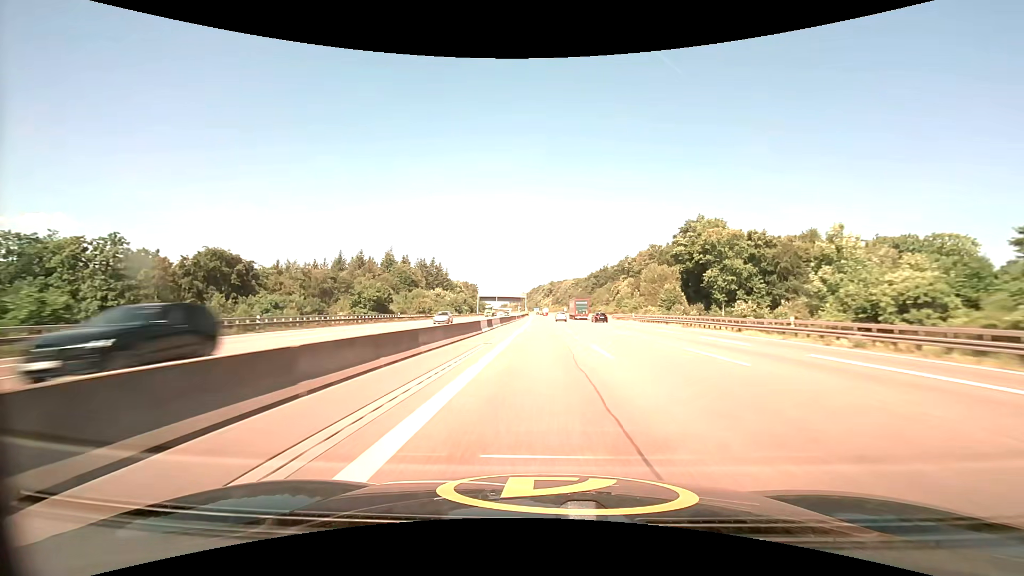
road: motorway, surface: asphalt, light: Day
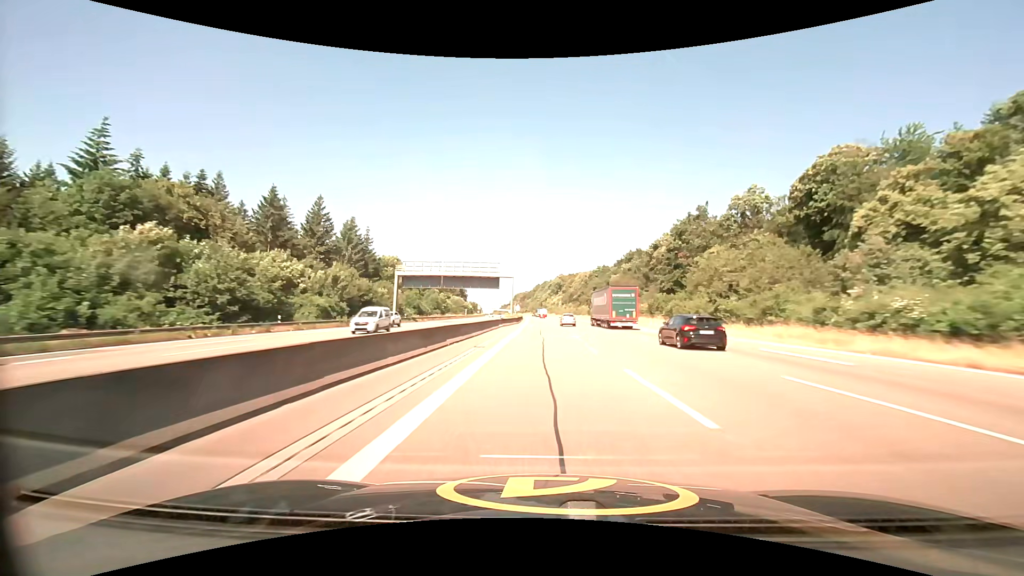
(-0.2, +115.5) m; 0°
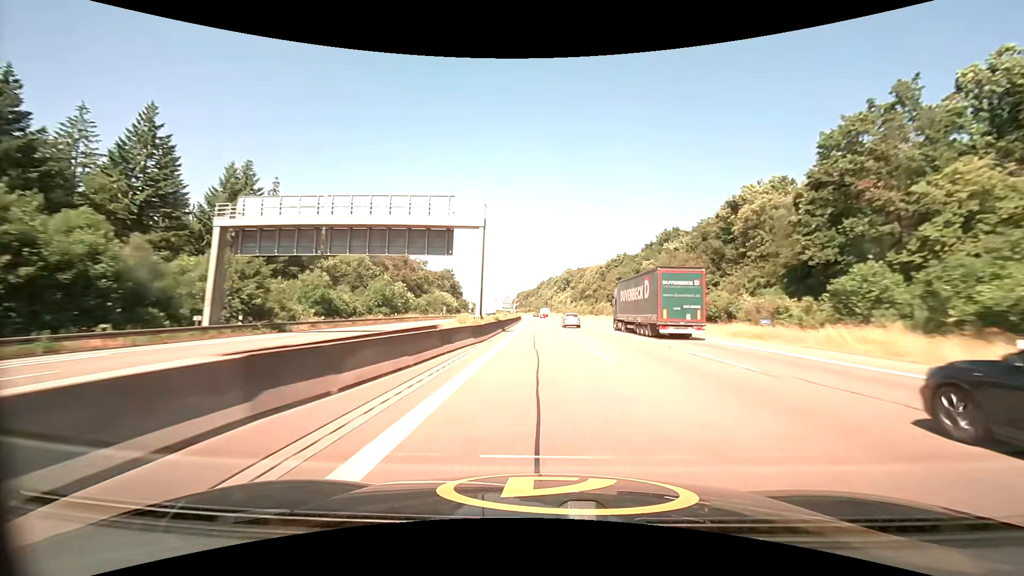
(-0.3, +45.9) m; -1°
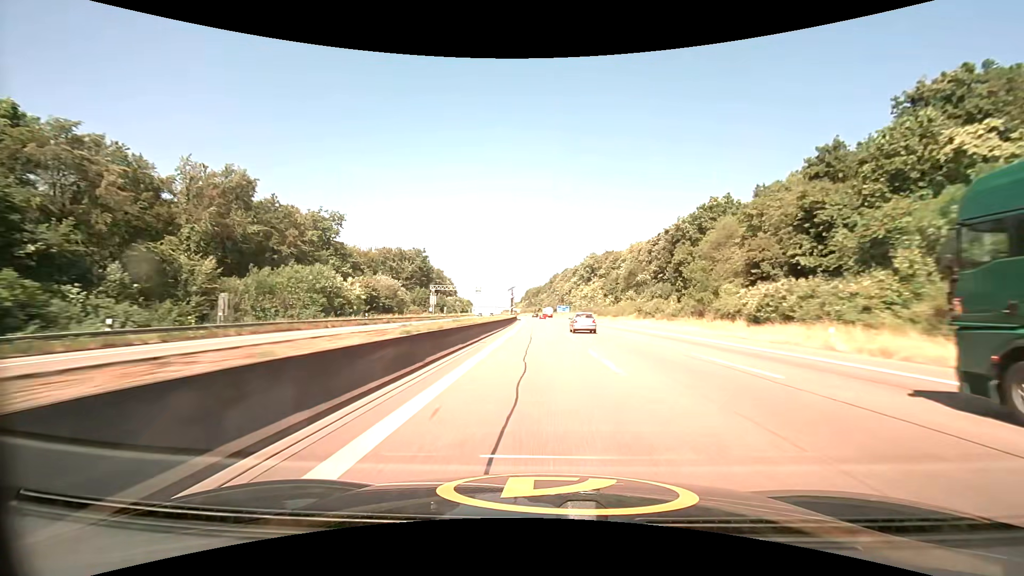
(-0.8, +91.4) m; -1°
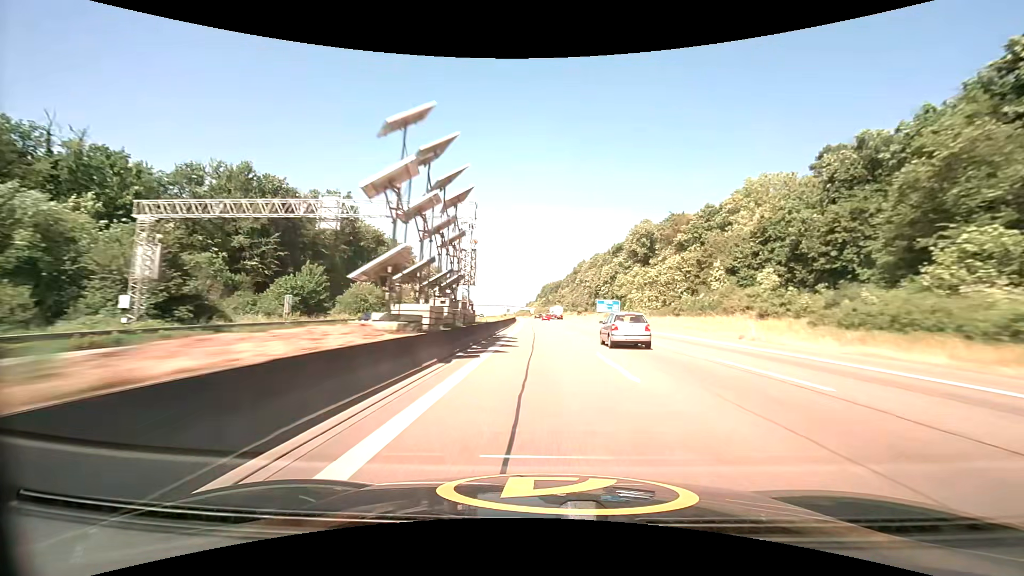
(-1.6, +90.9) m; -2°
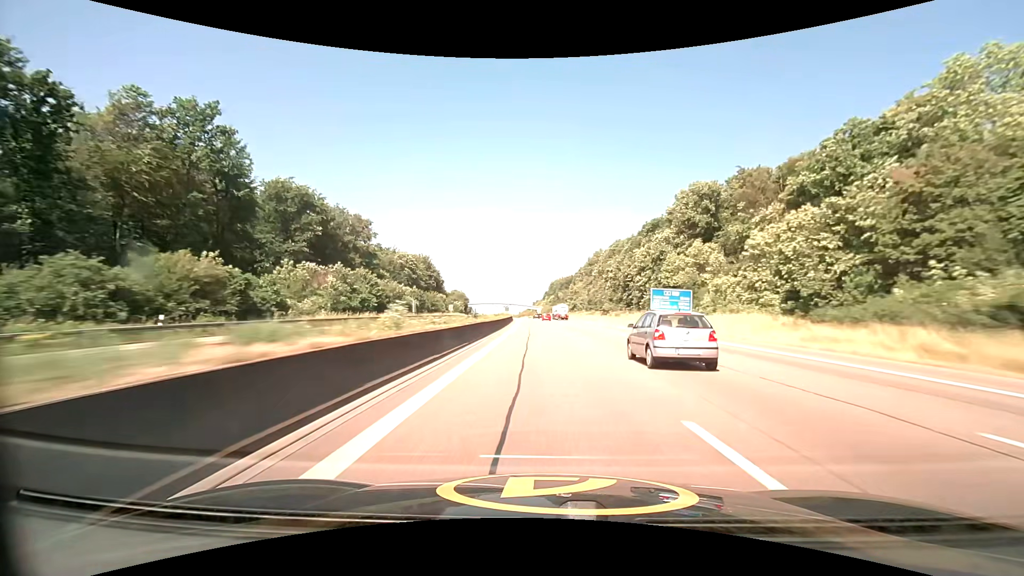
(-0.1, +45.4) m; -1°
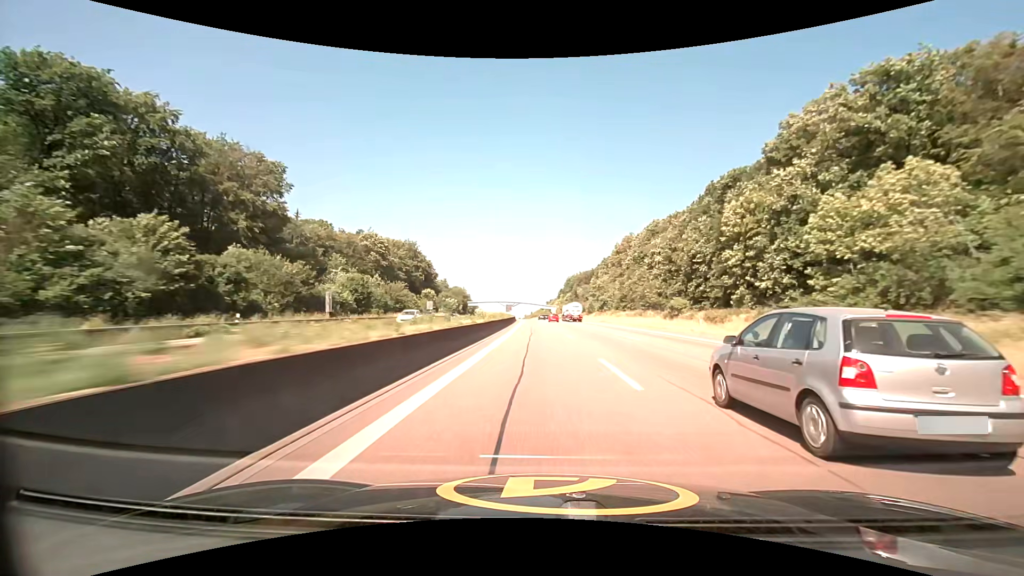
(-0.6, +45.2) m; -2°
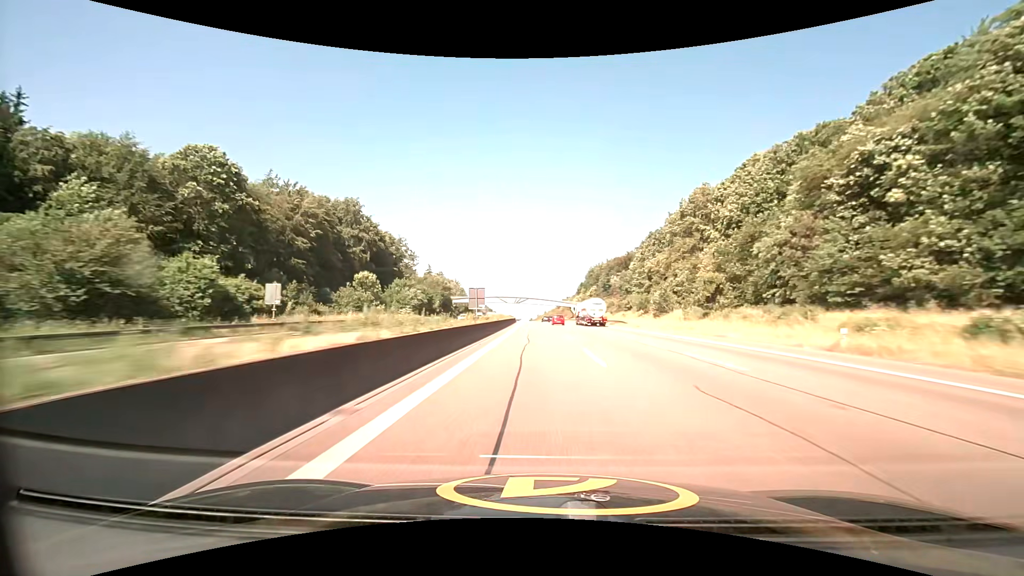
(-0.9, +67.4) m; -2°
(0, +10) (0, +20) (0, +30) (0, +40) (0, +50) (-1, +60) (-1, +70) (-1, +80) (-2, +90) (-2, +100) m
